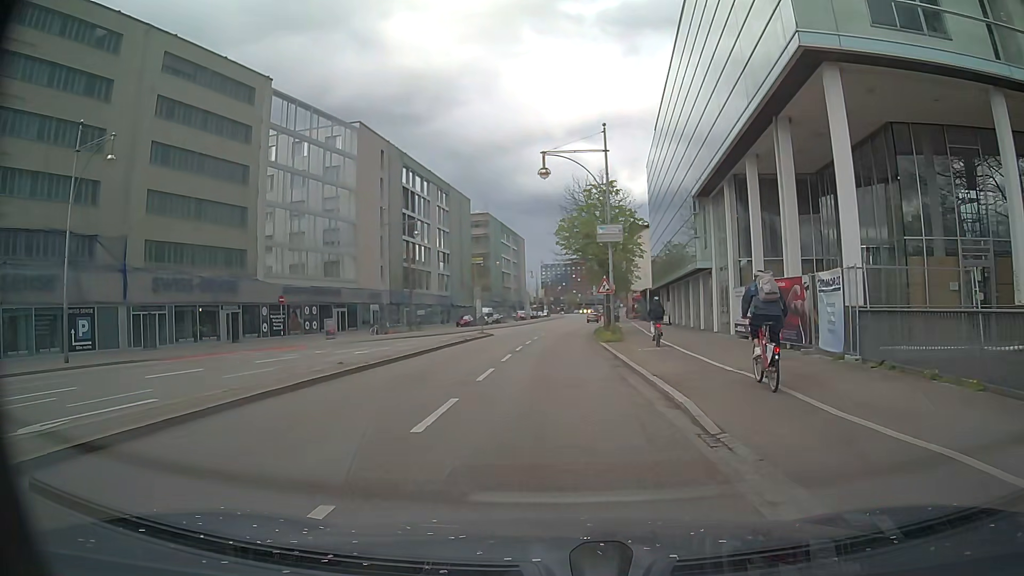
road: primary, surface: asphalt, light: Day
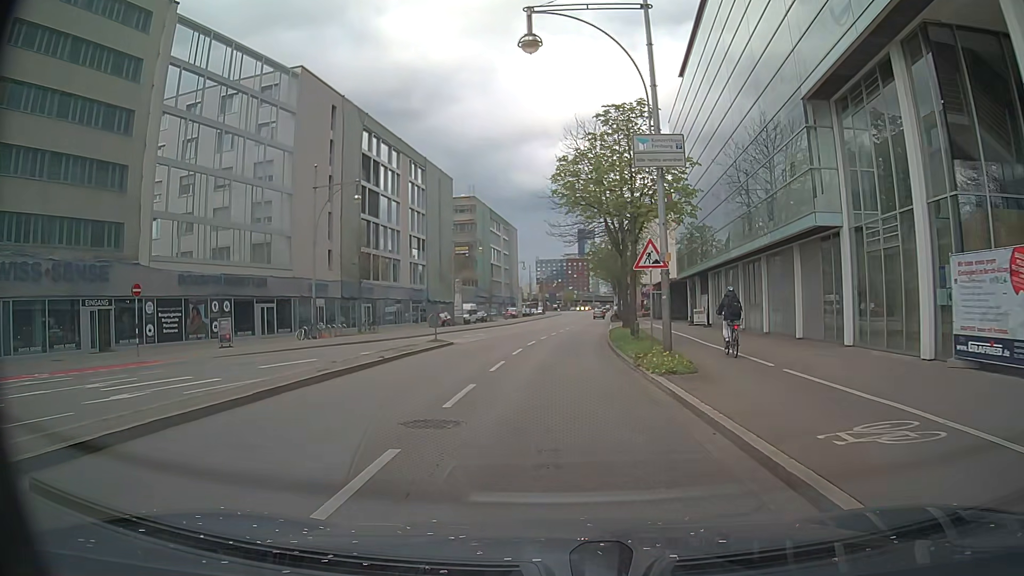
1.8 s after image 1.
(0.0, +16.1) m; -1°
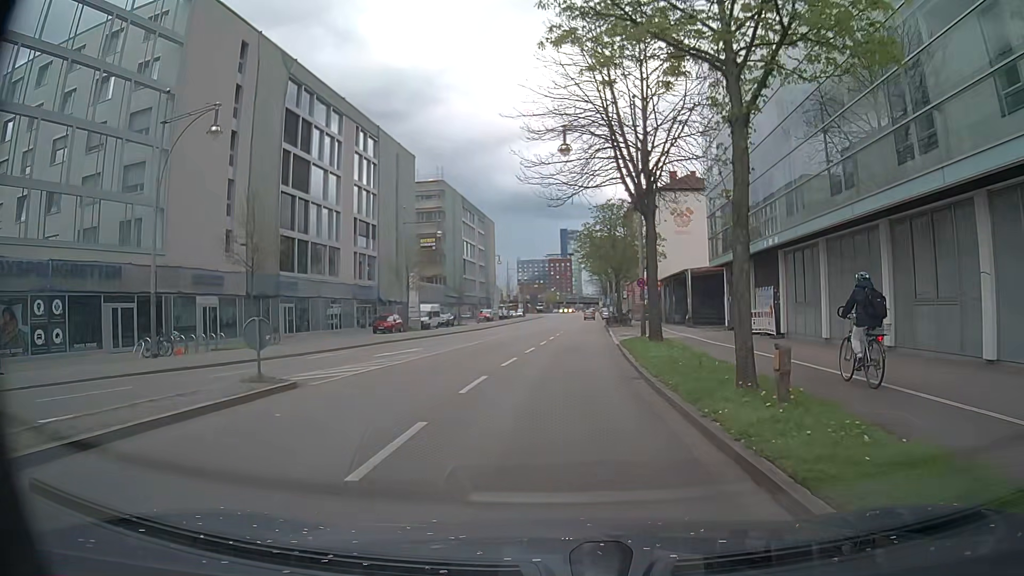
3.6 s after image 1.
(+0.8, +16.1) m; +5°
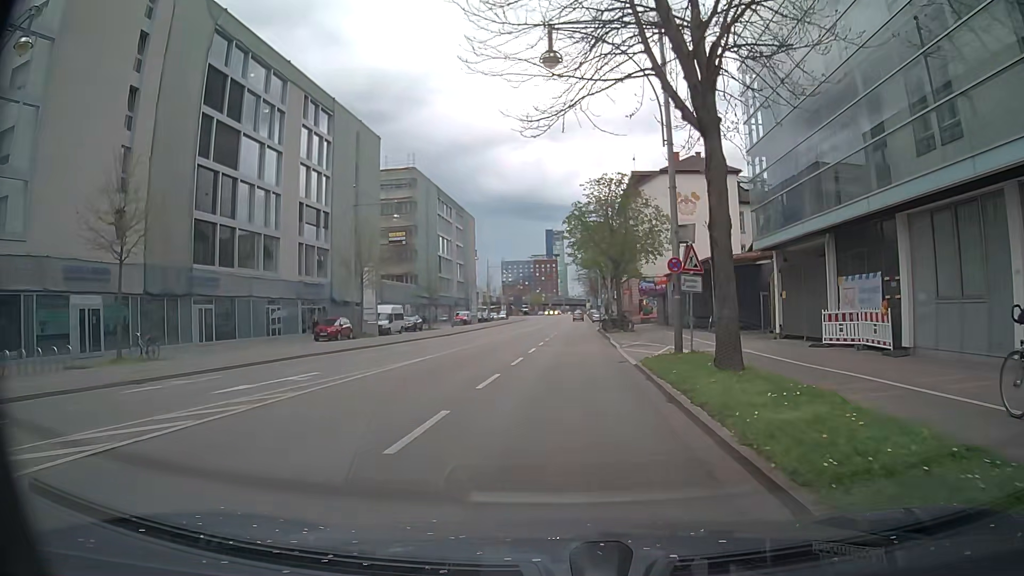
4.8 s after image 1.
(-0.1, +10.8) m; -2°
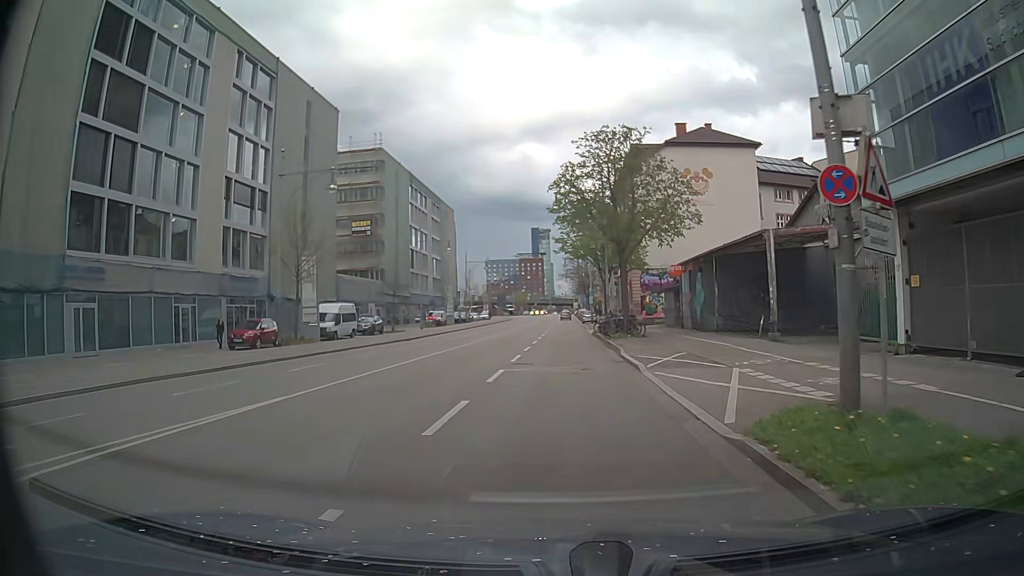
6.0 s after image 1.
(+0.3, +10.8) m; +1°
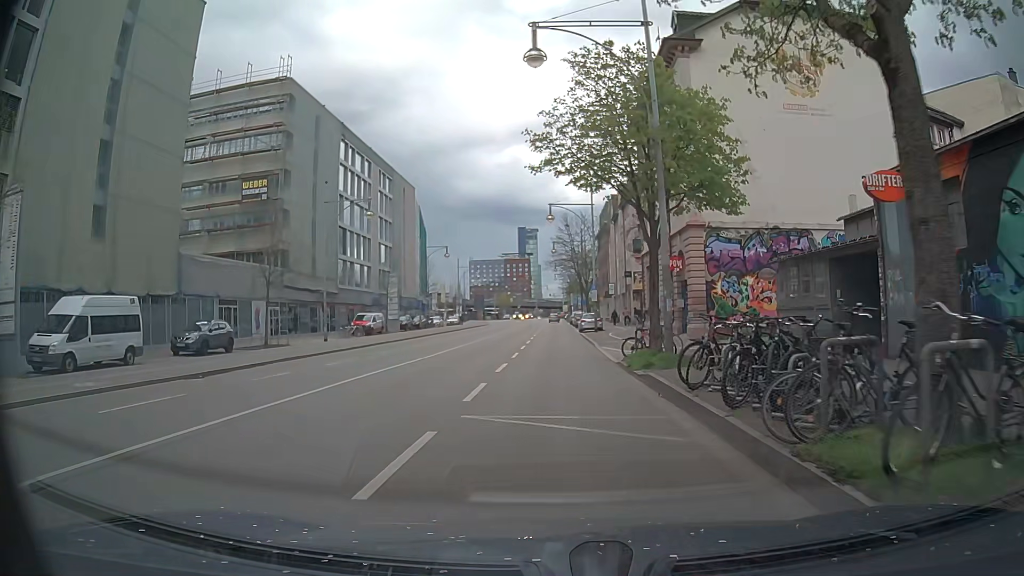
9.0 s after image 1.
(+0.6, +26.6) m; +1°
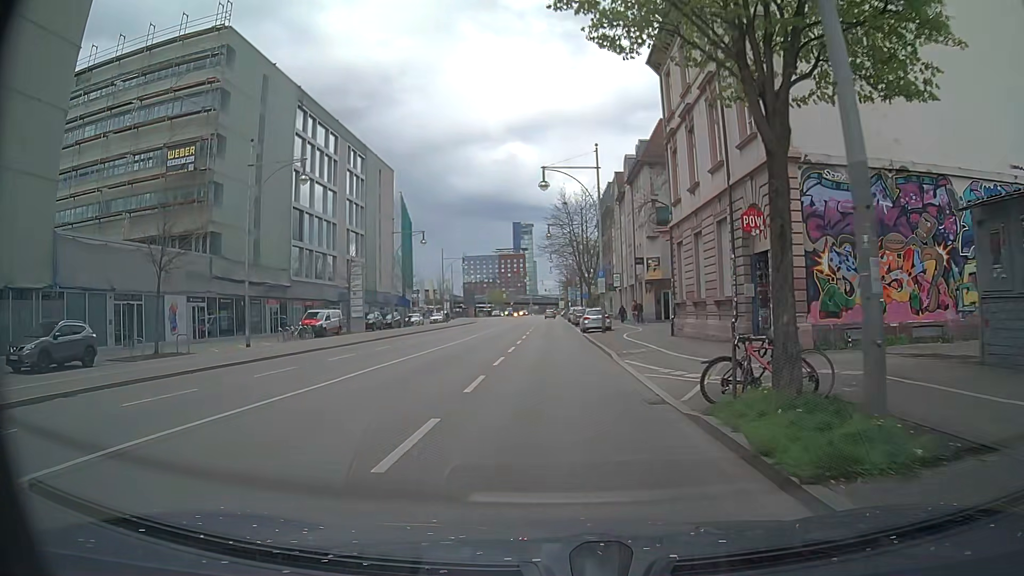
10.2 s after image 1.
(+0.1, +11.3) m; +1°
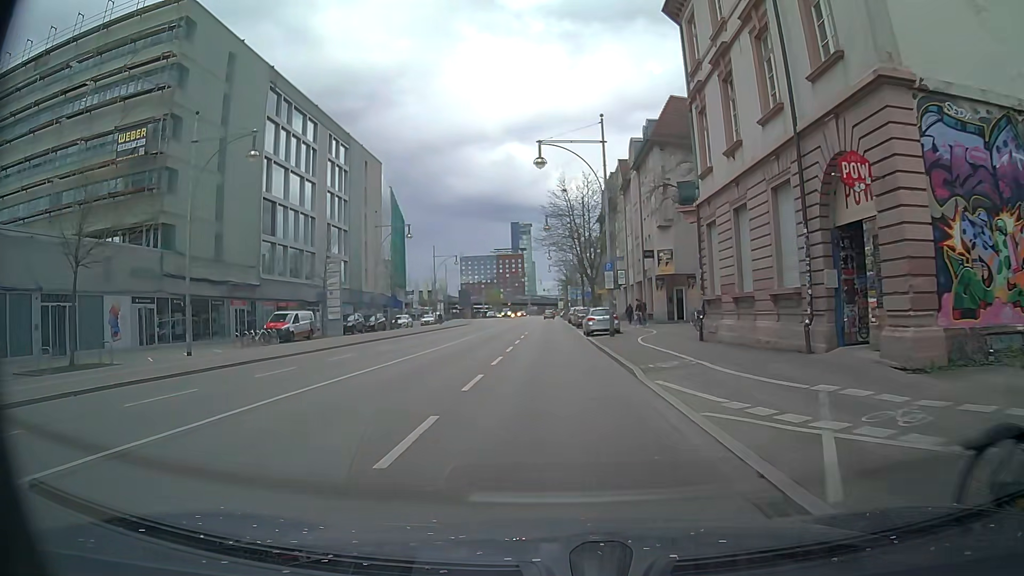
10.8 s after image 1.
(0.0, +5.9) m; -1°
(0, +10) (0, +20) (0, +30) (0, +40) (0, +50) (0, +60) (0, +70) (+1, +80) (+1, +90) (+1, +100) m
